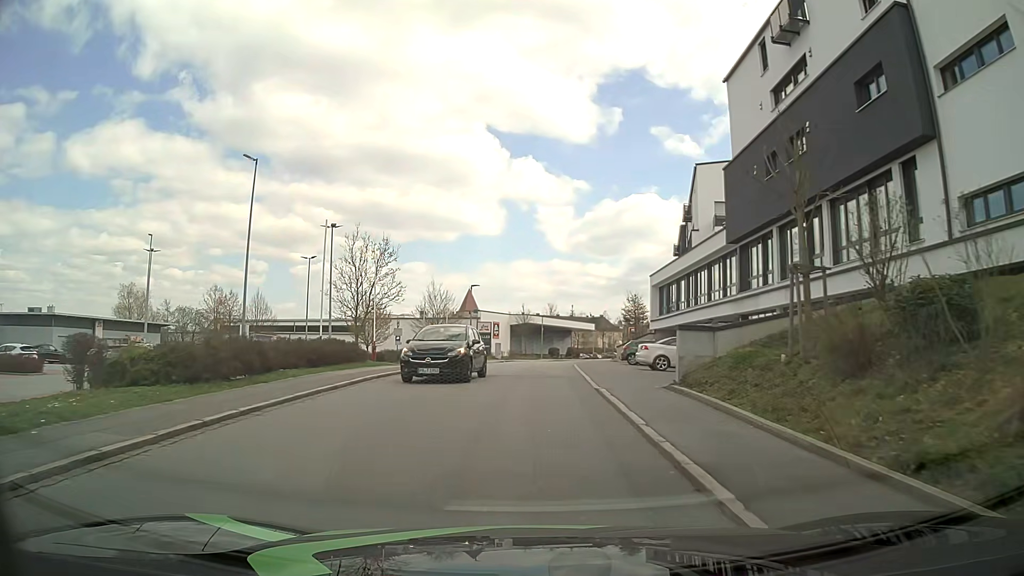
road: residential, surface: asphalt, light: Day
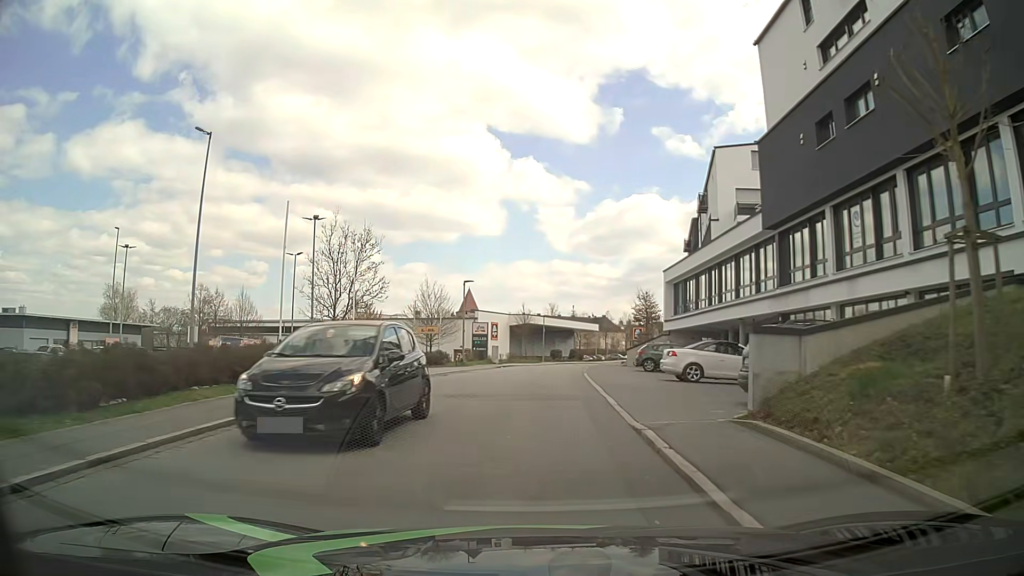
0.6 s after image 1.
(0.0, +5.3) m; 0°
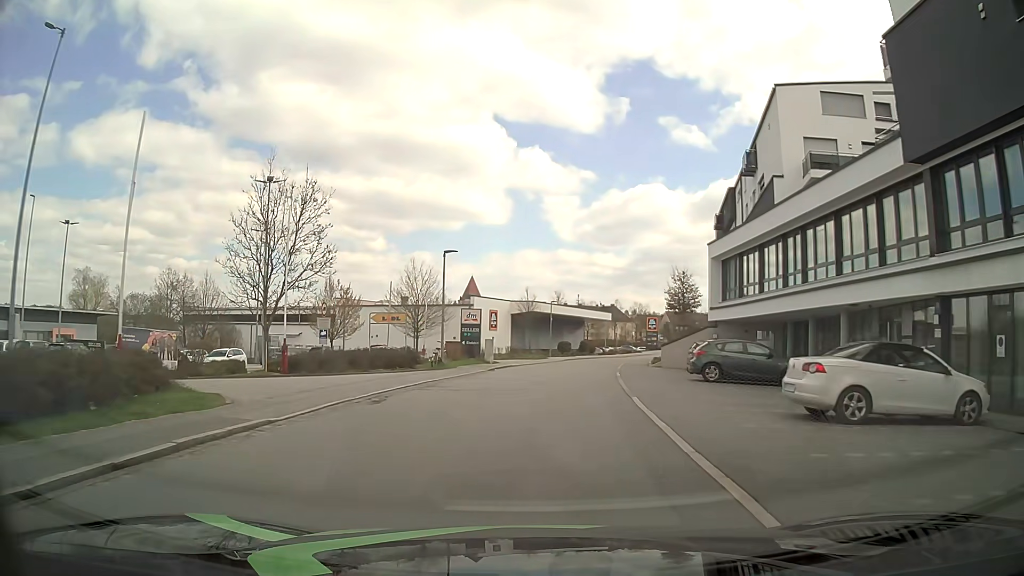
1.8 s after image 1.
(-0.1, +11.3) m; 0°
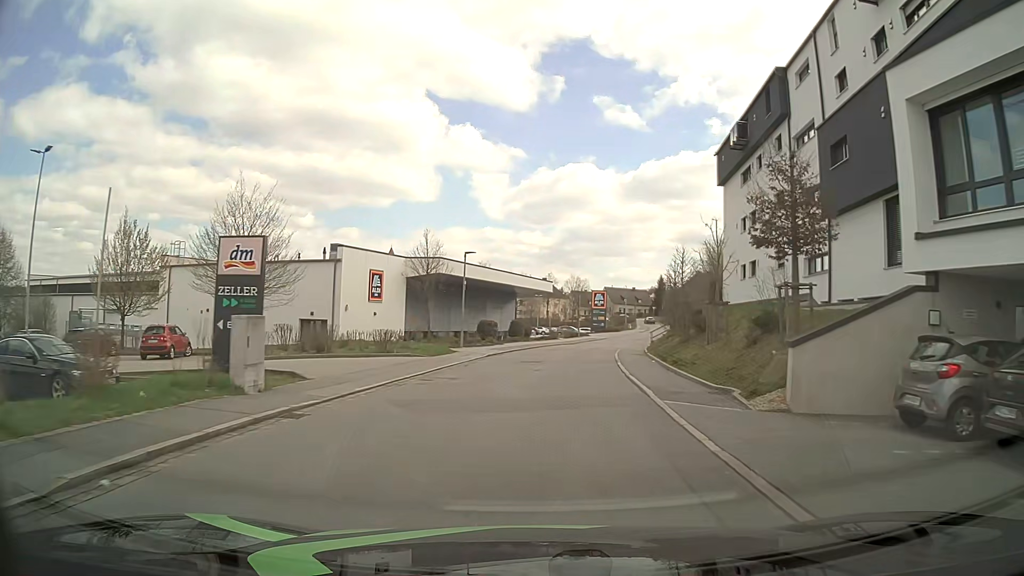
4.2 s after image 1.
(+1.1, +25.4) m; +6°
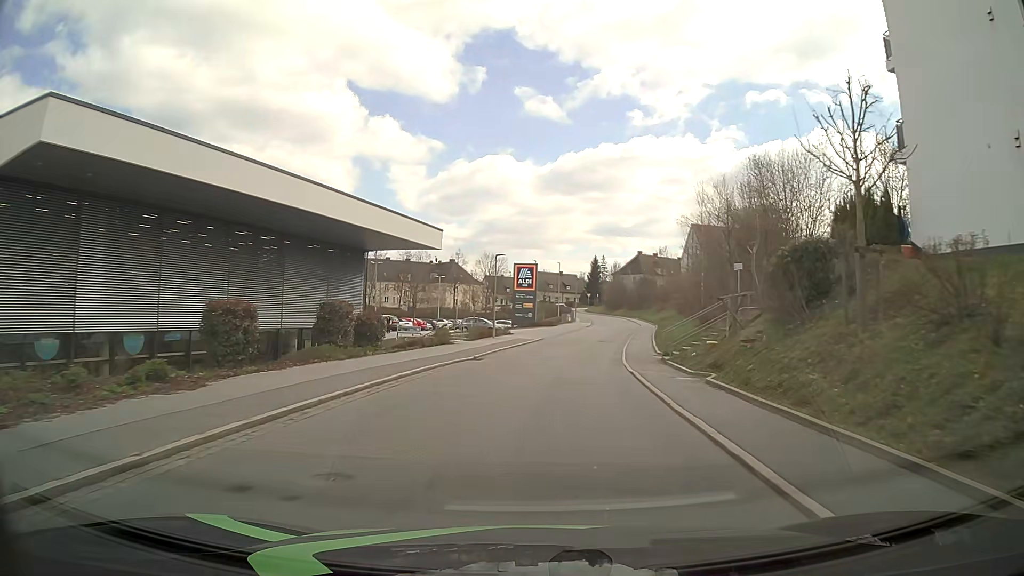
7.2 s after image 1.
(+2.2, +34.2) m; +7°
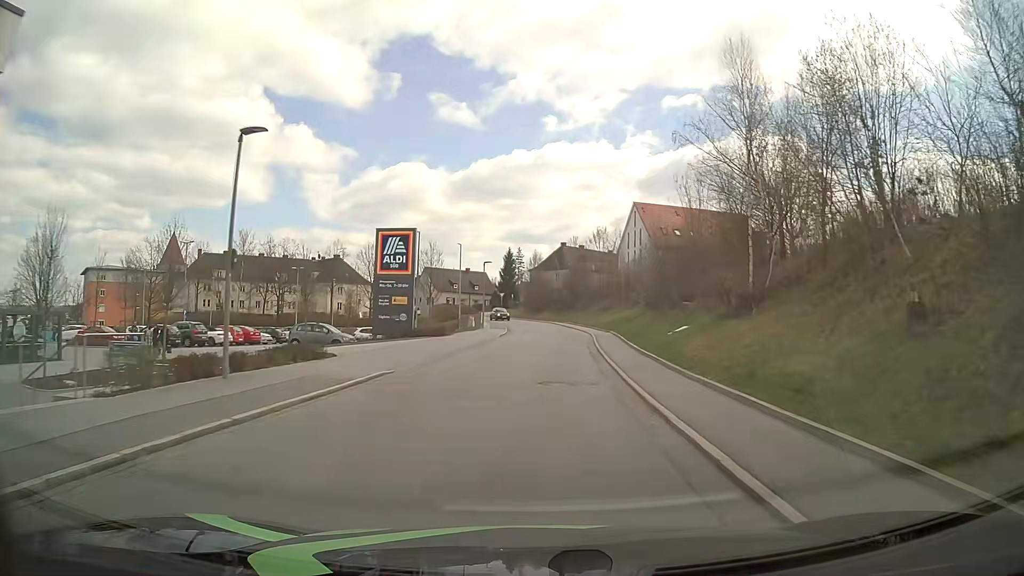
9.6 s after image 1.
(+1.9, +27.5) m; +8°
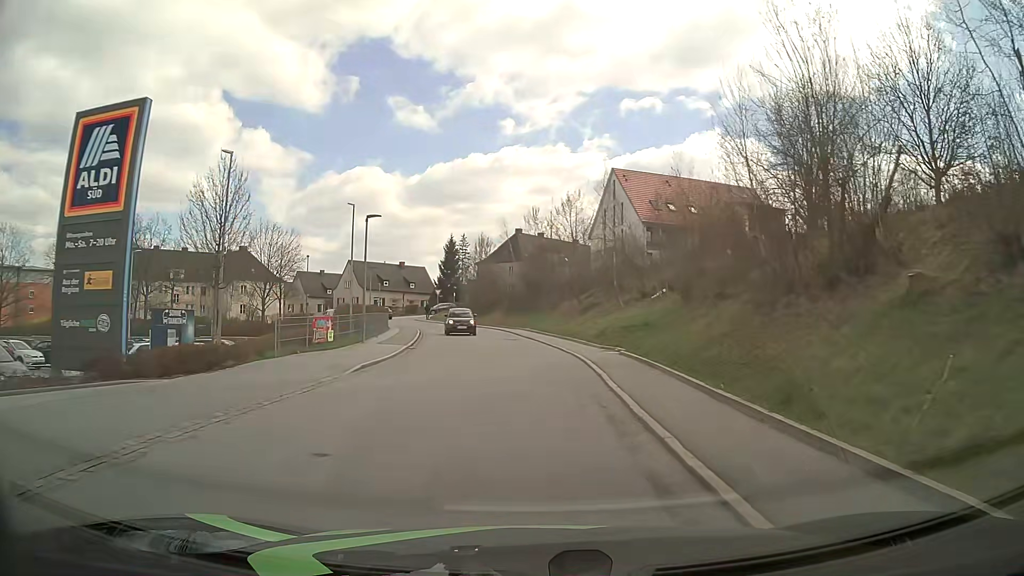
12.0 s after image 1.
(+0.9, +24.4) m; +3°
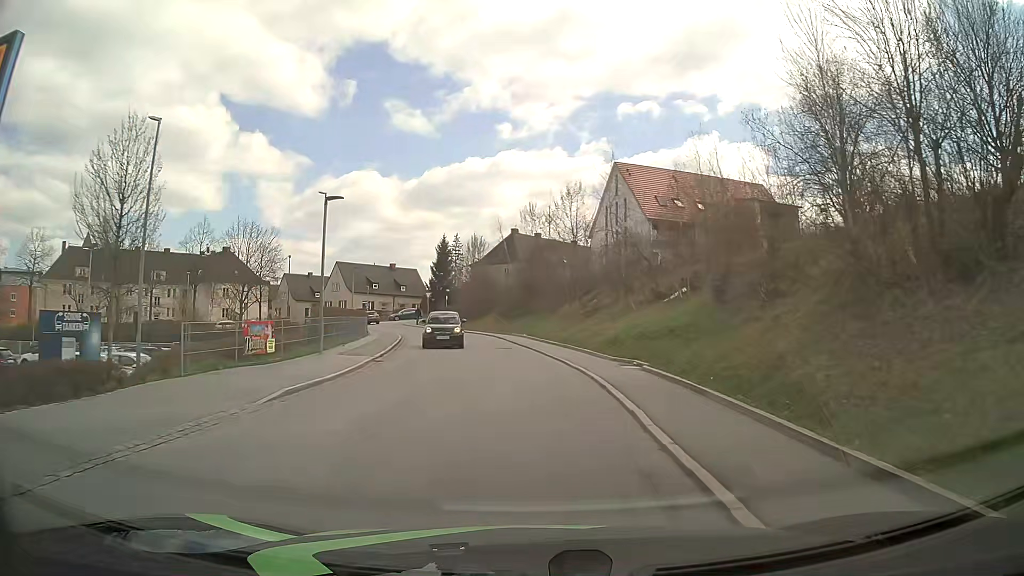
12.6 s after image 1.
(0.0, +4.9) m; 0°
